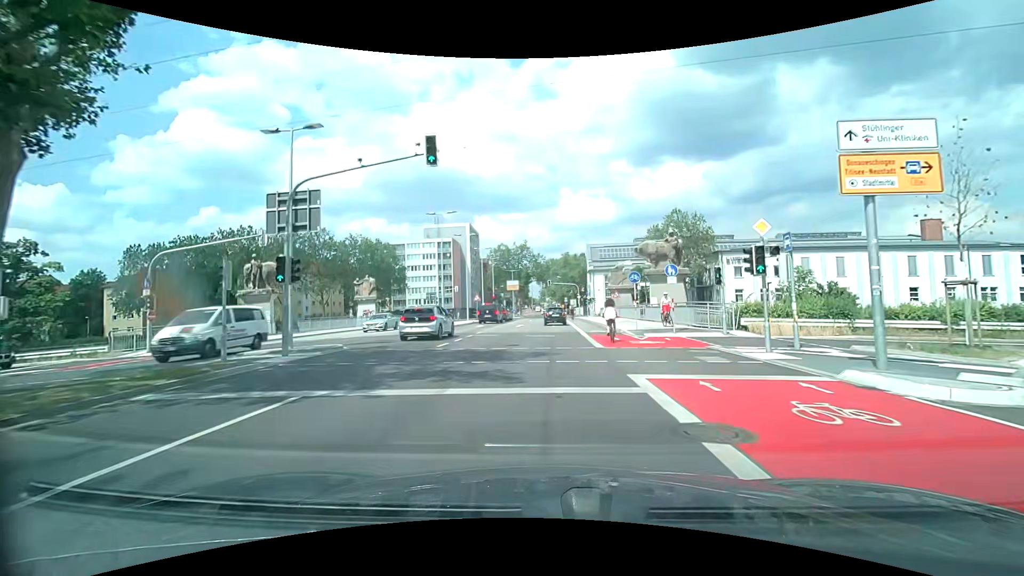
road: secondary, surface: asphalt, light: Day
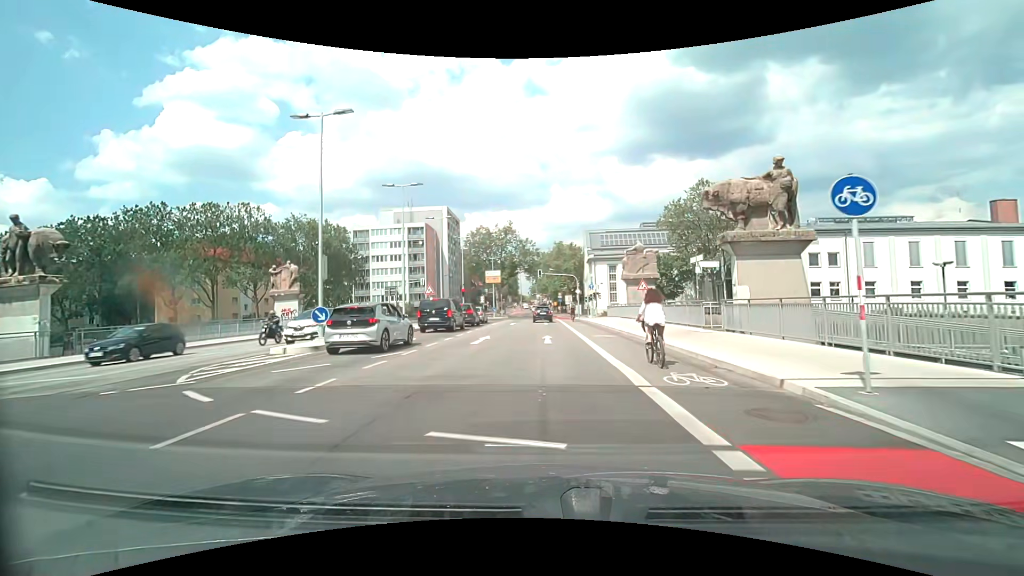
(+0.1, +18.8) m; +1°
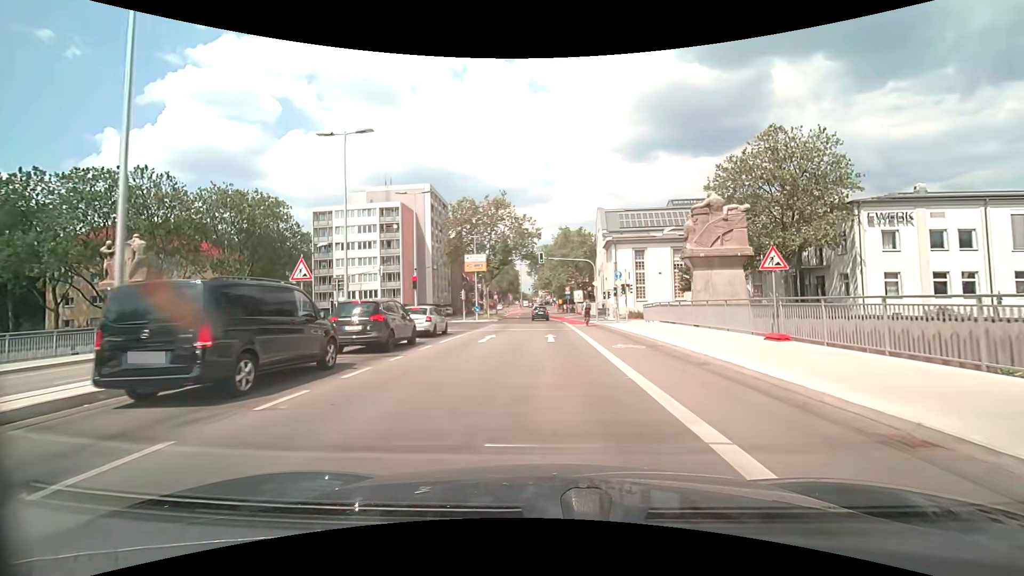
(0.0, +19.3) m; 0°
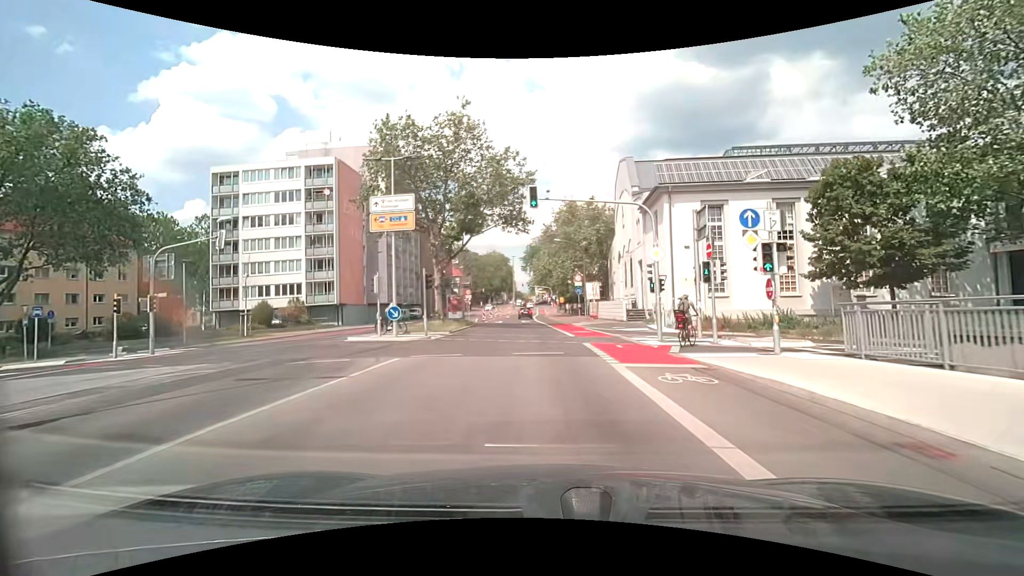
(+0.1, +25.2) m; 0°
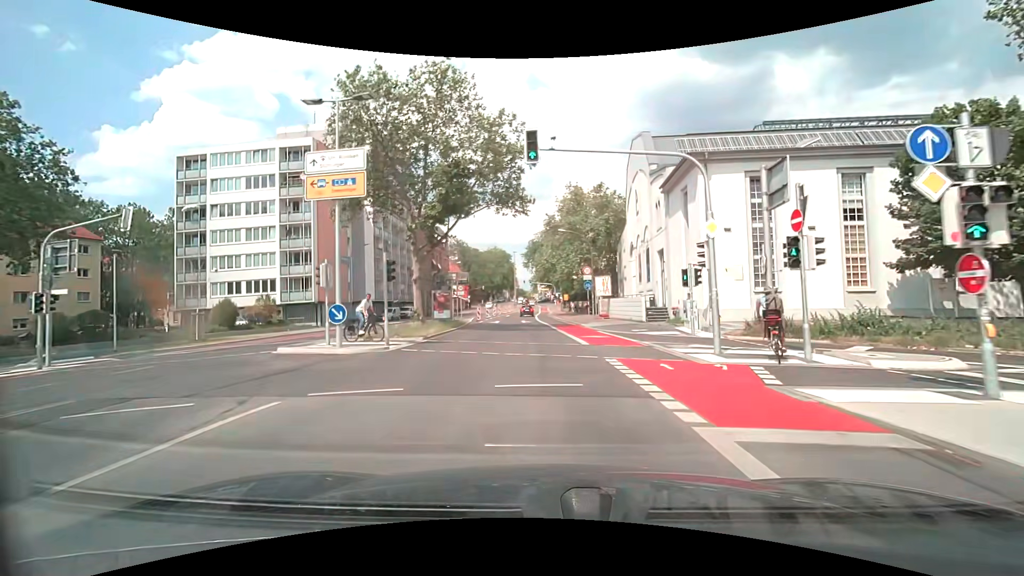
(0.0, +6.3) m; 0°
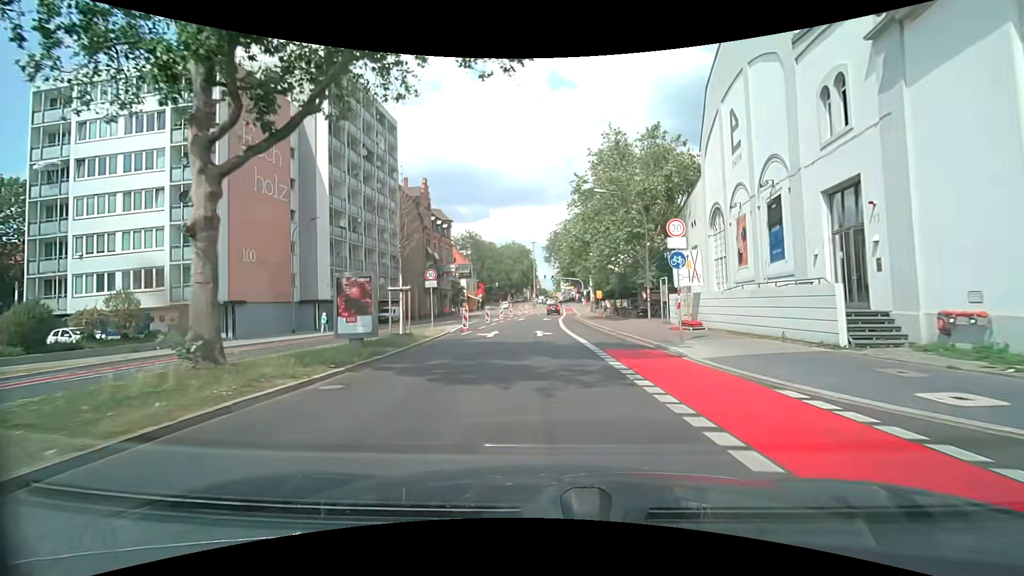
(-0.5, +18.9) m; -3°
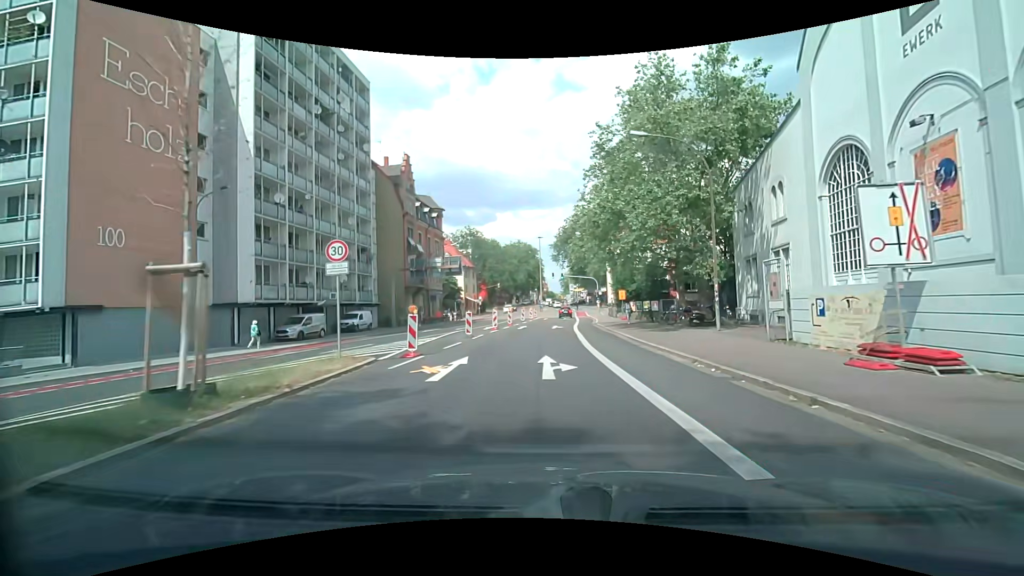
(-0.1, +12.6) m; -1°
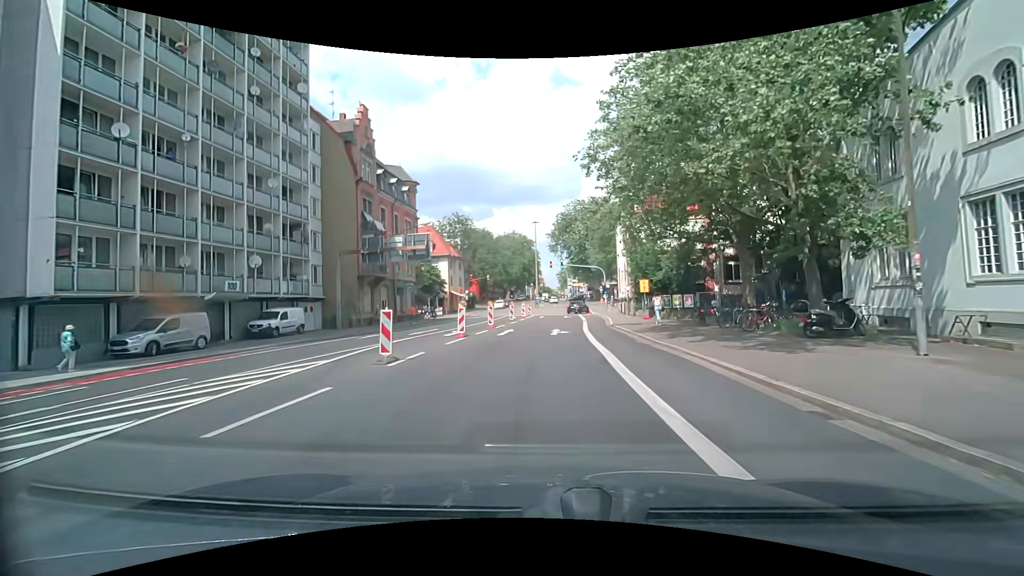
(0.0, +12.6) m; 0°
(0, +10) (0, +20) (+1, +30) (+1, +40) (+2, +50) (+2, +60) (+3, +70) (+3, +80) (+3, +90) (+3, +100) m
